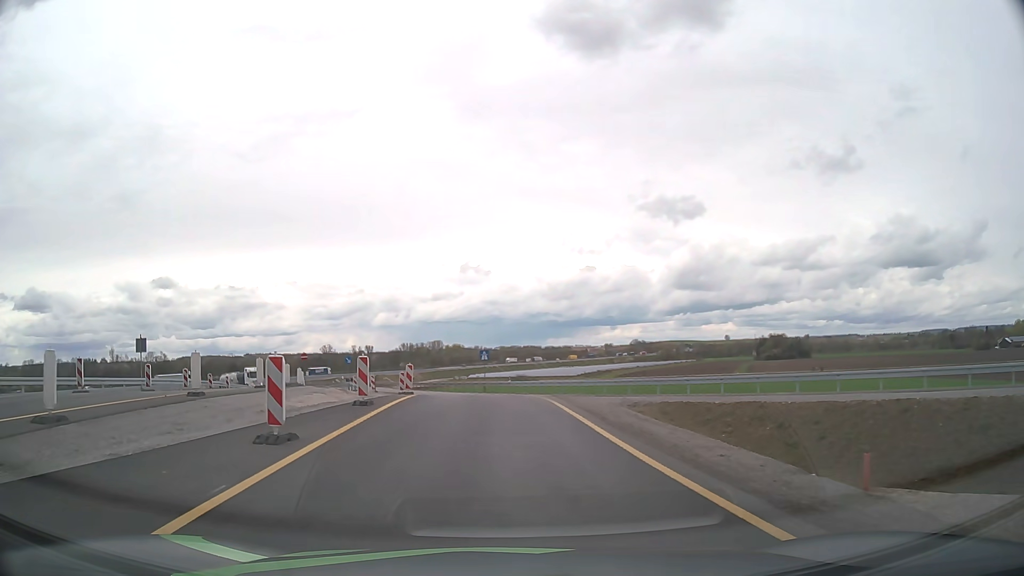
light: Day
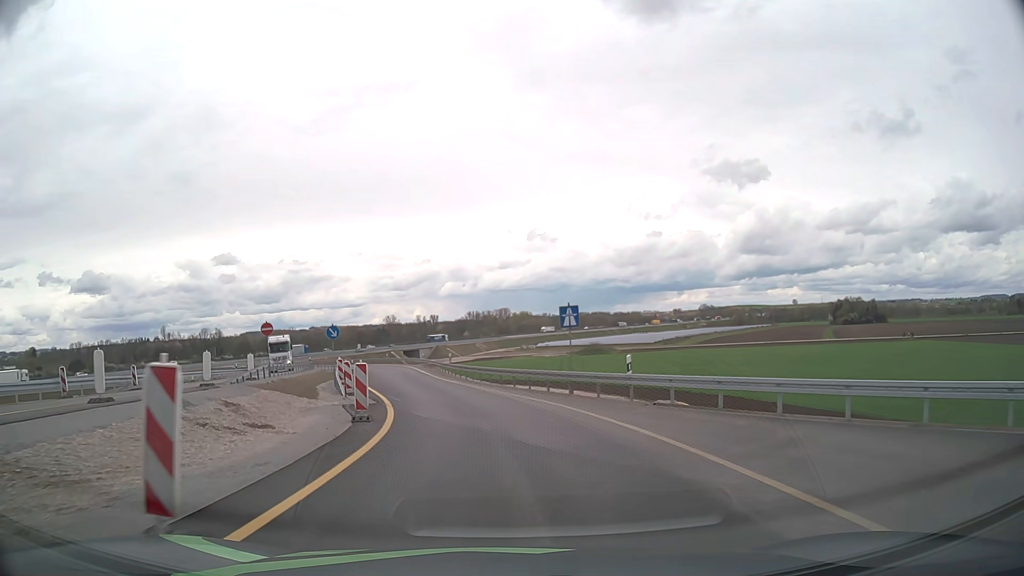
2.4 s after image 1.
(-1.2, +25.1) m; -6°
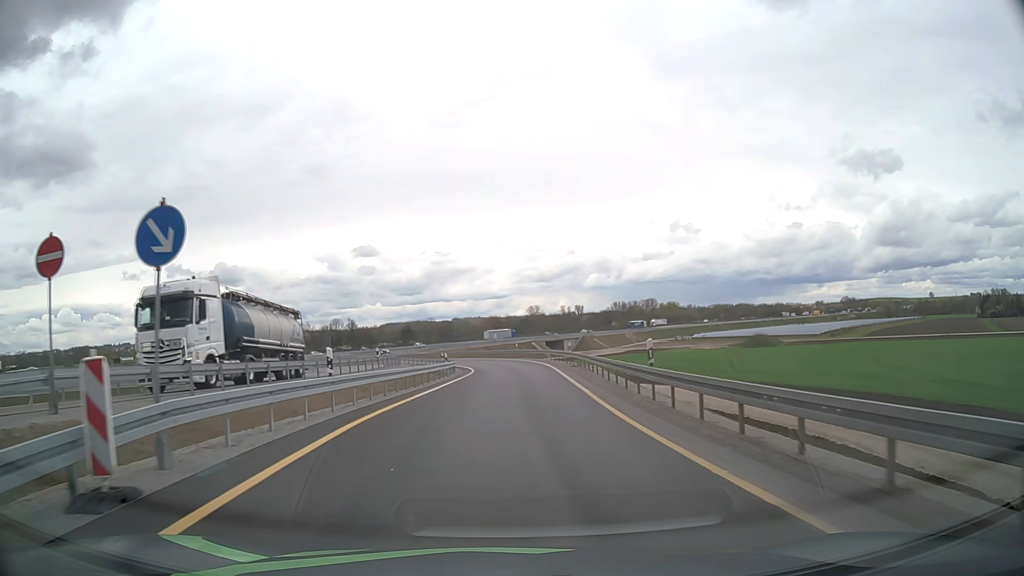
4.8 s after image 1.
(-3.5, +29.1) m; -12°
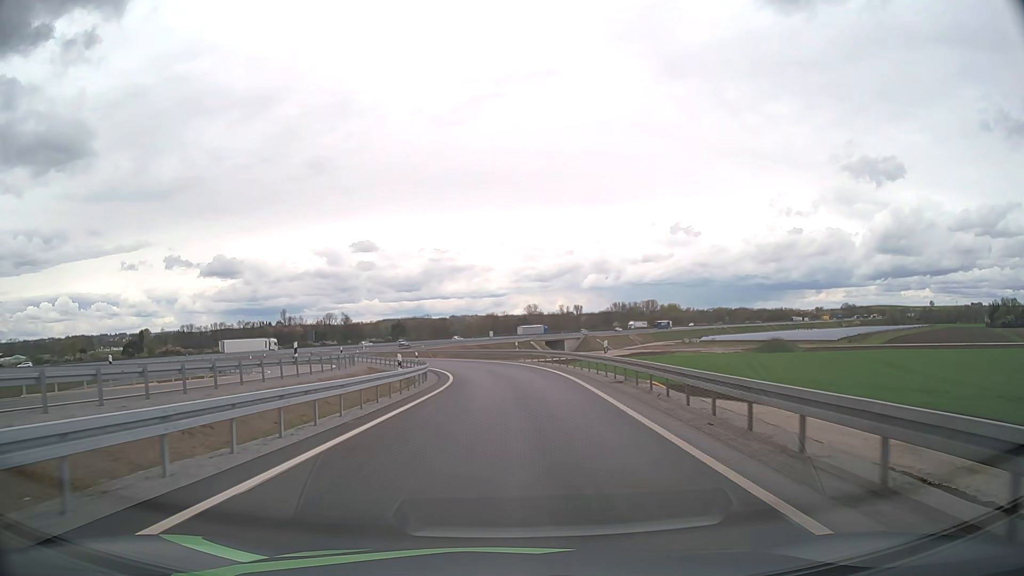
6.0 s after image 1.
(0.0, +16.3) m; 0°
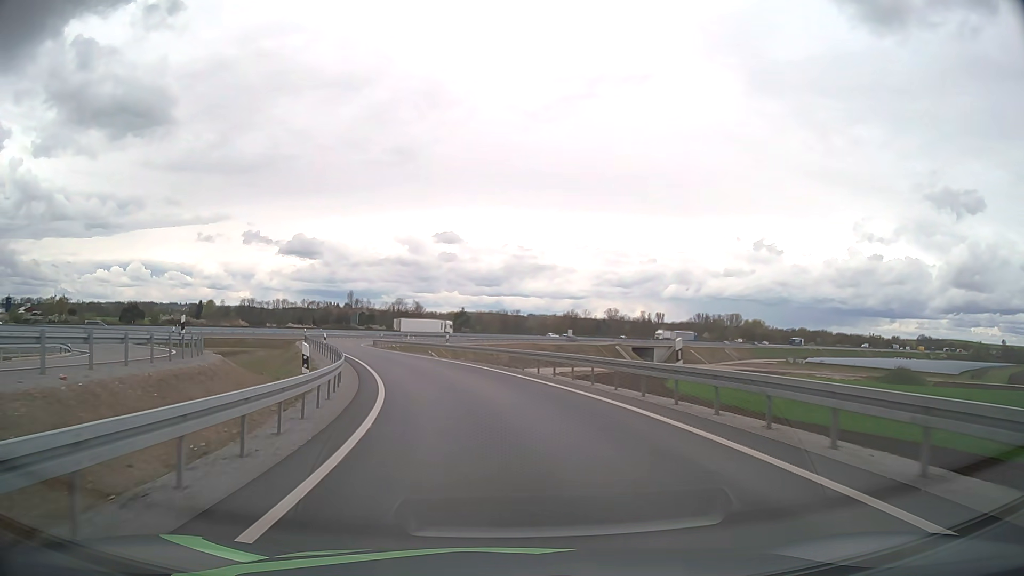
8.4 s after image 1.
(-0.9, +35.6) m; -6°
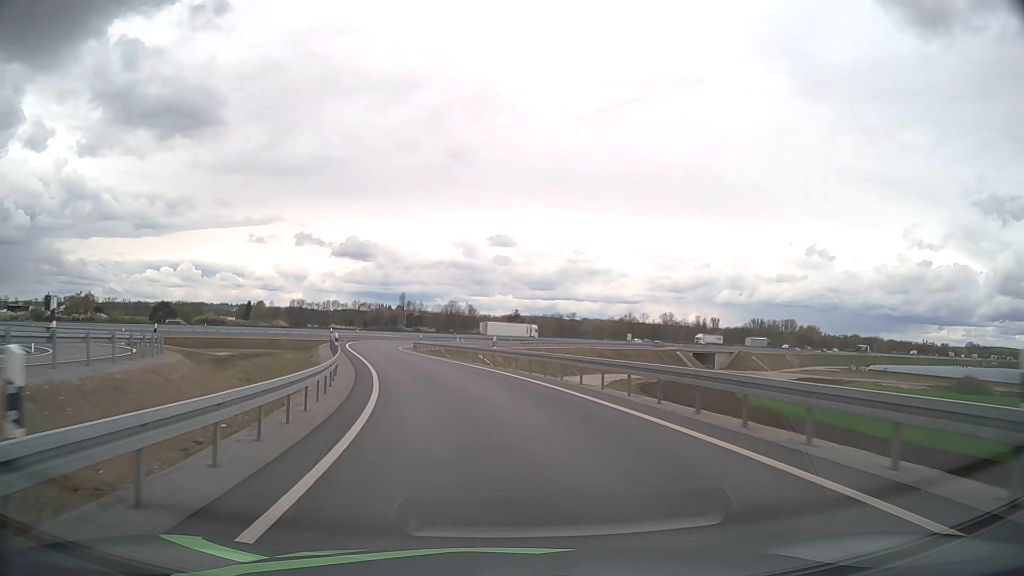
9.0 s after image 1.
(-0.3, +9.1) m; -4°
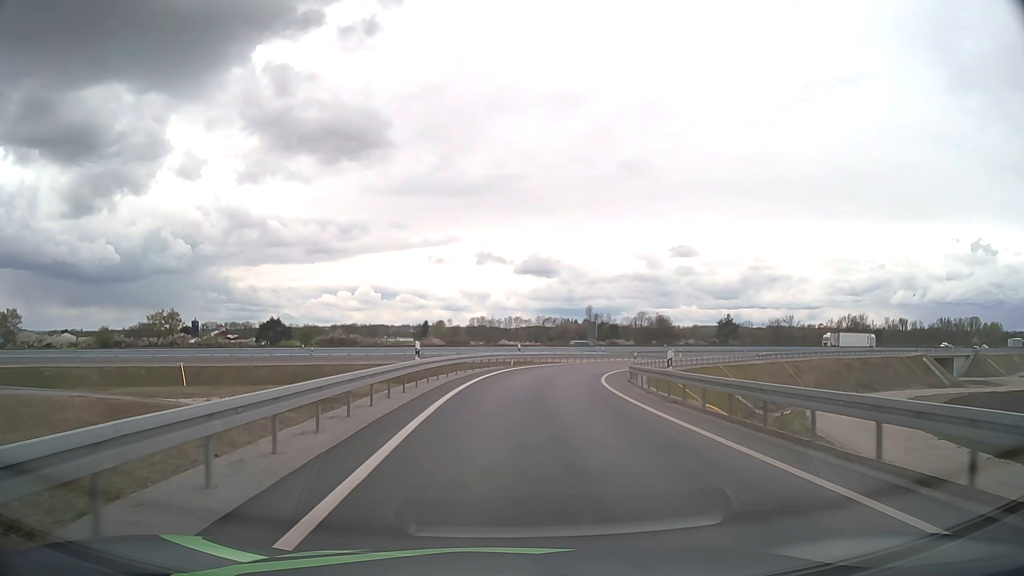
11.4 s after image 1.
(-5.9, +35.5) m; -16°
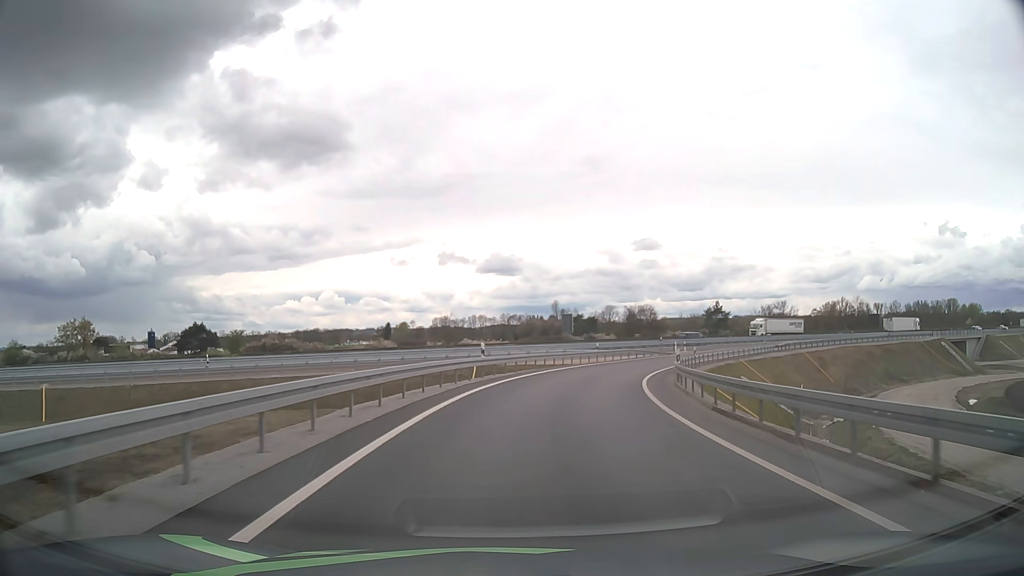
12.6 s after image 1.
(+0.3, +17.9) m; +2°
(0, +10) (+2, +20) (+4, +30) (+6, +39) (+10, +49) (+15, +57) (+20, +66) (+27, +73) (+34, +81) (+41, +87) m
